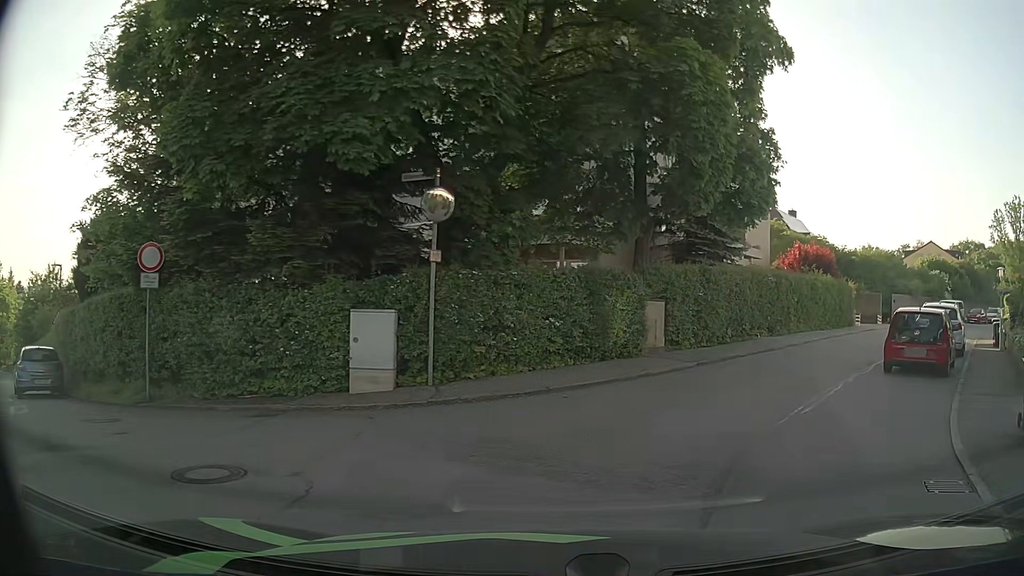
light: Day
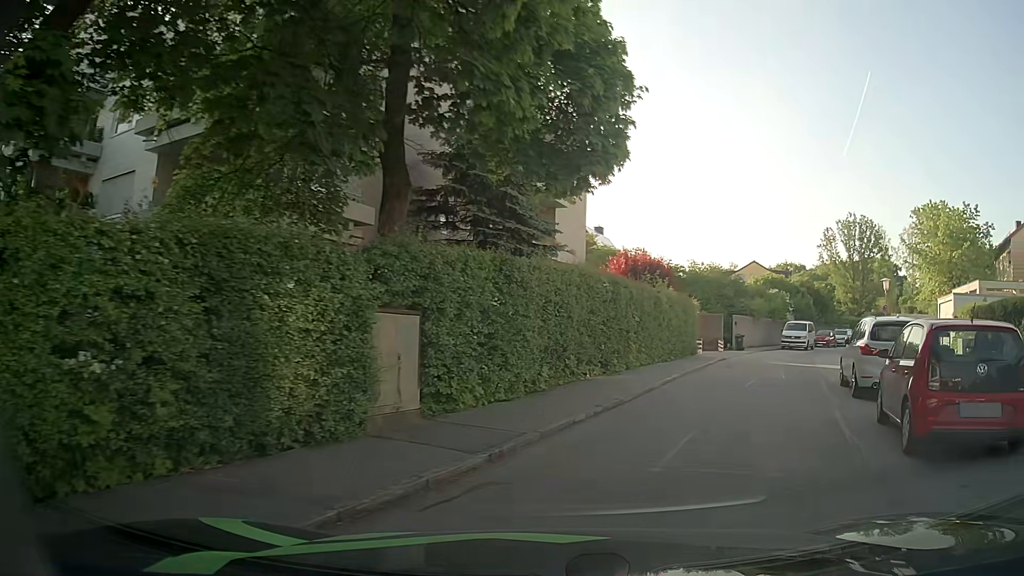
(+1.3, +8.9) m; +17°
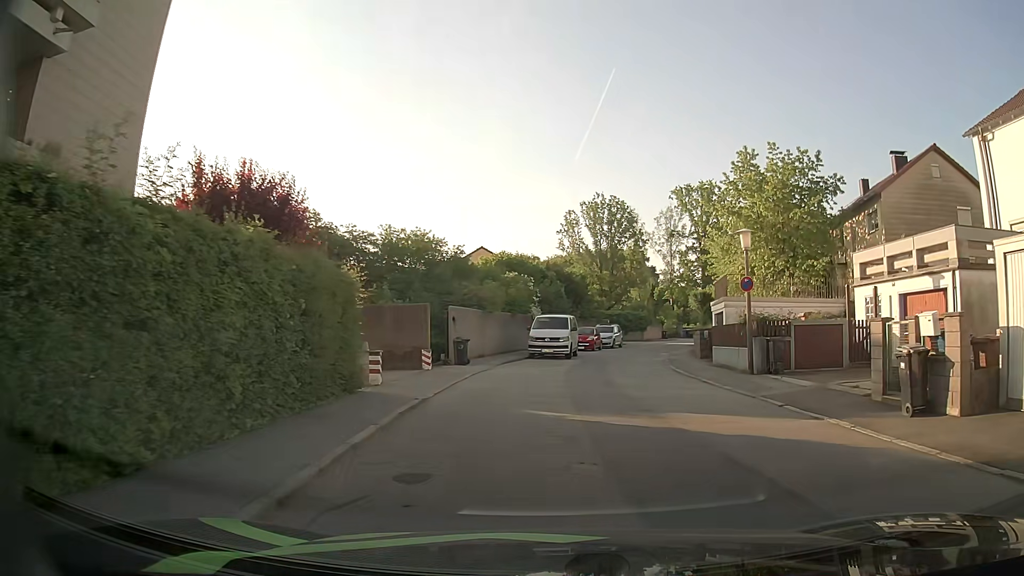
(+4.0, +15.9) m; +23°
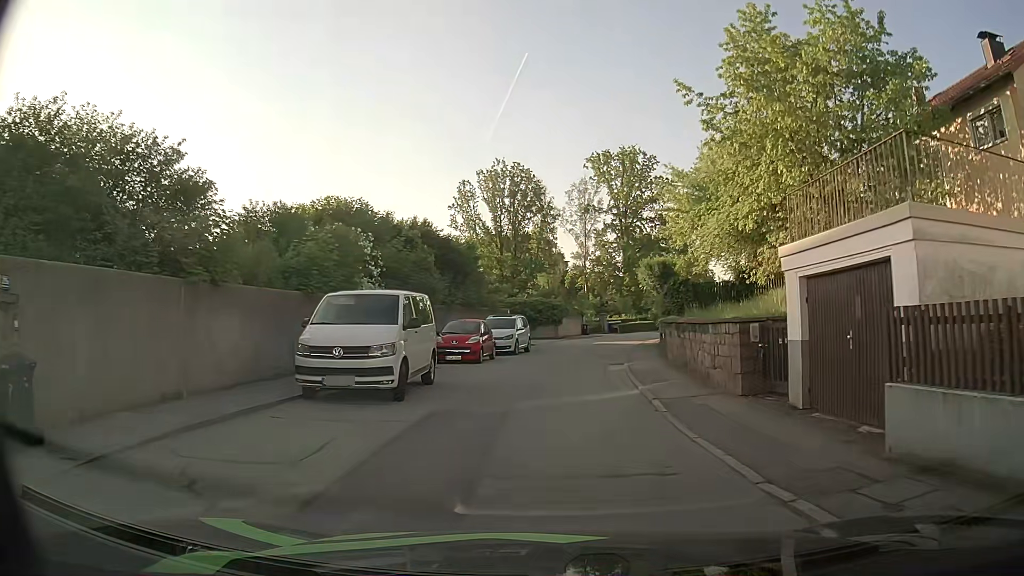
(+1.6, +18.4) m; +9°
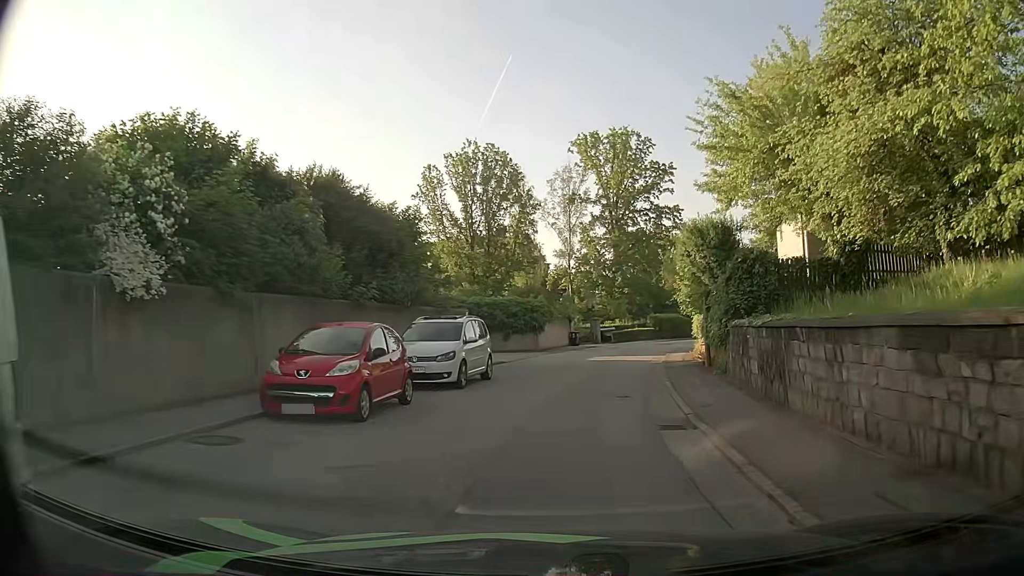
(0.0, +12.6) m; +1°
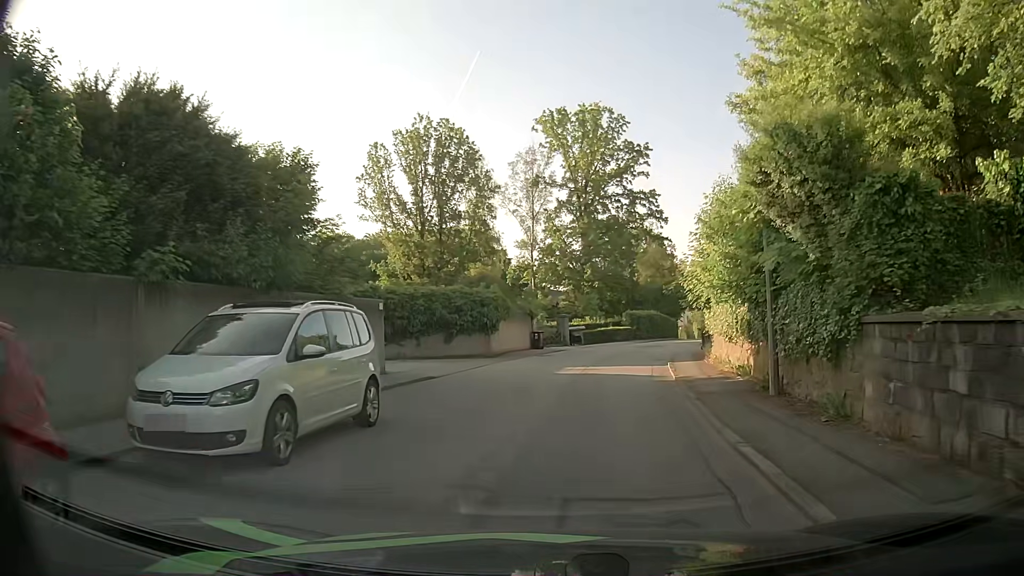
(+0.3, +8.7) m; +4°
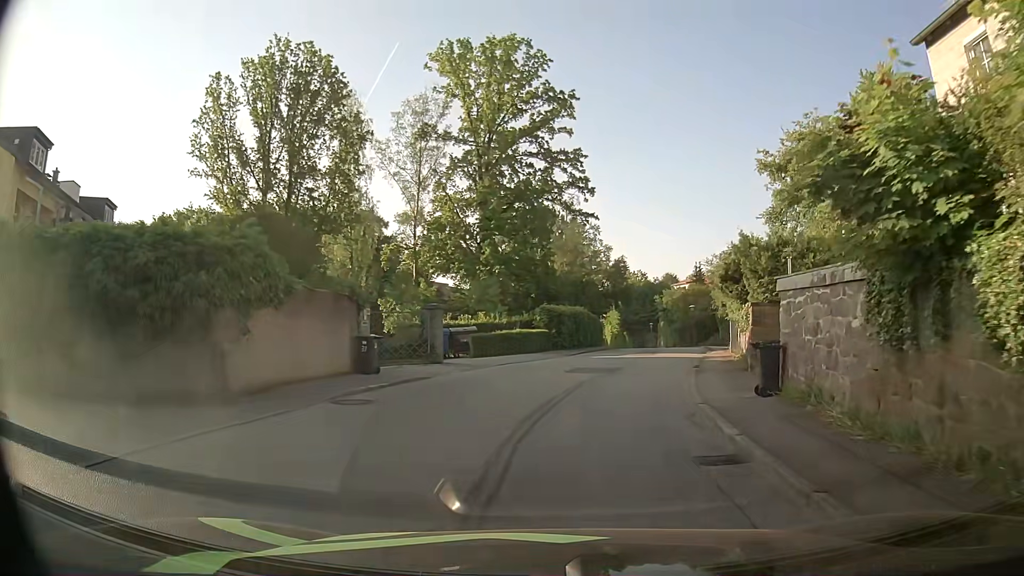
(+0.9, +18.2) m; +8°
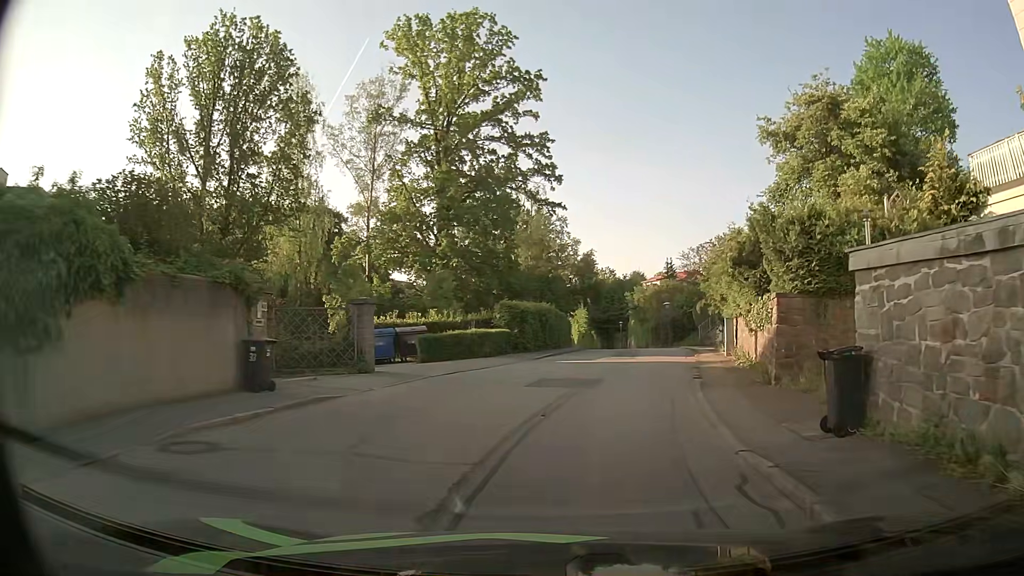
(+0.1, +4.4) m; +4°
(0, +10) (+2, +20) (+4, +30) (+5, +40) (+6, +50) (+7, +60) (+6, +69) (-2, +74) (-12, +72) (-21, +69) m
